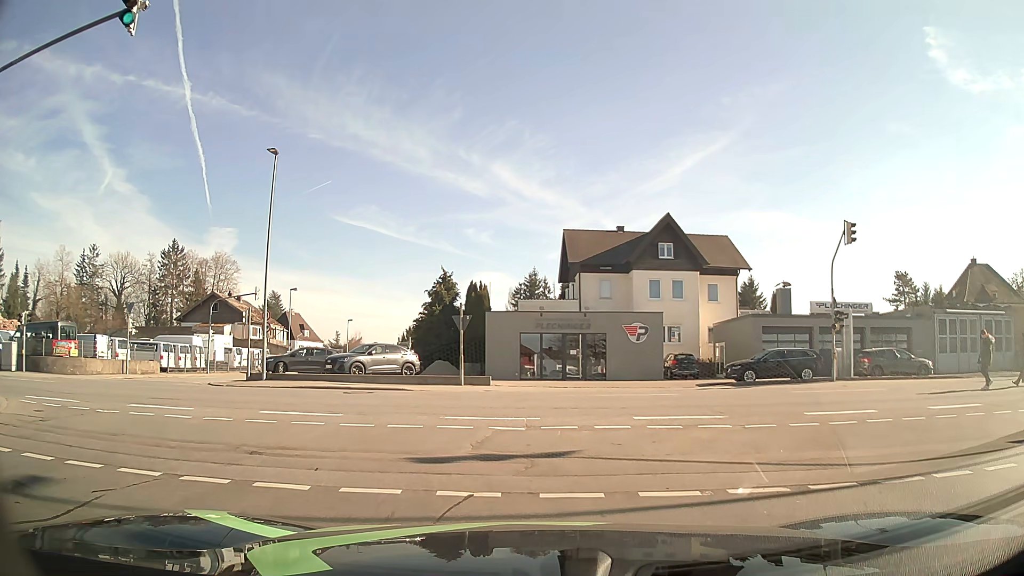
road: residential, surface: asphalt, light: Day
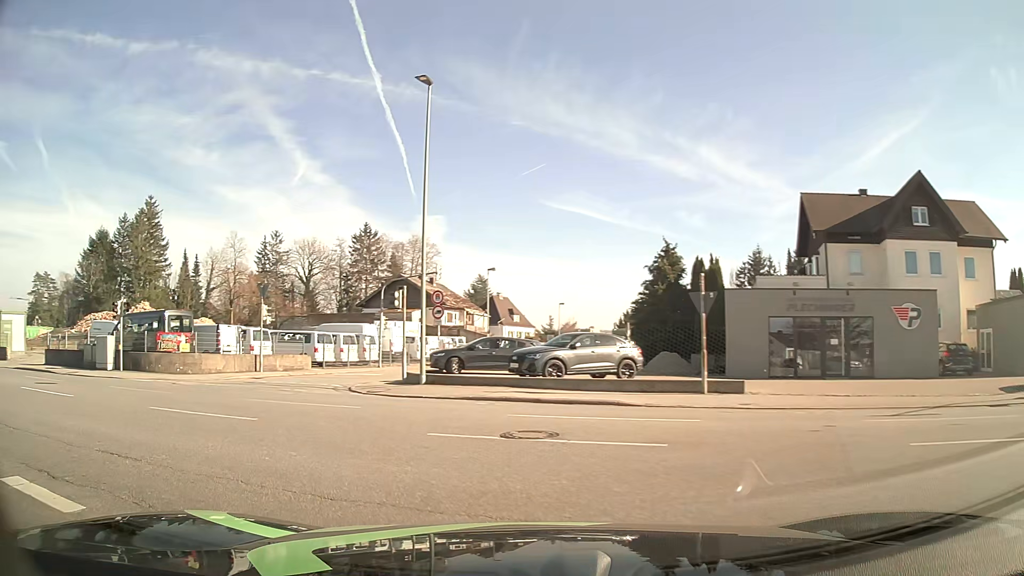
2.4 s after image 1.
(-0.9, +8.7) m; -18°
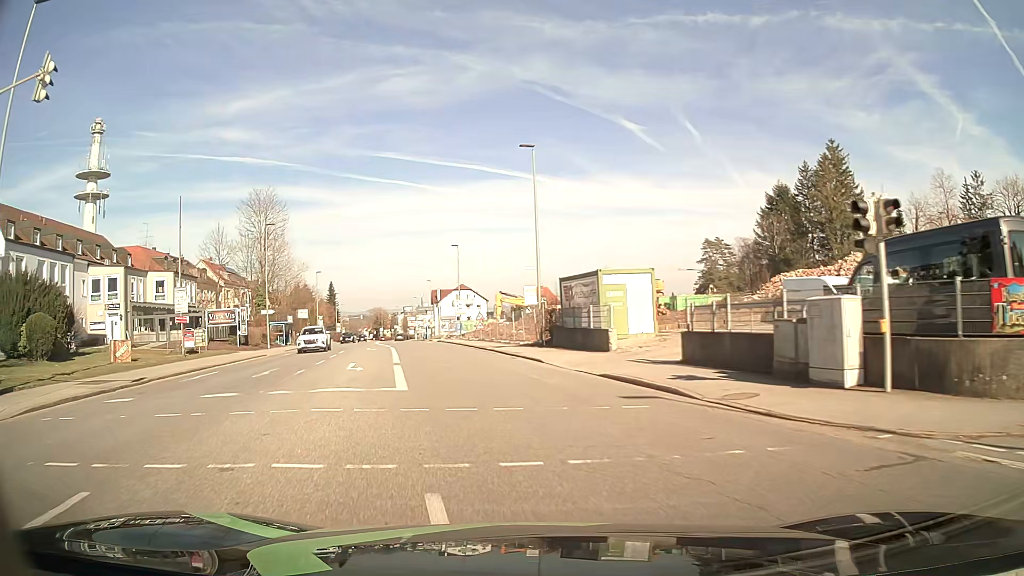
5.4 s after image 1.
(-11.1, +16.9) m; -59°
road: tertiary
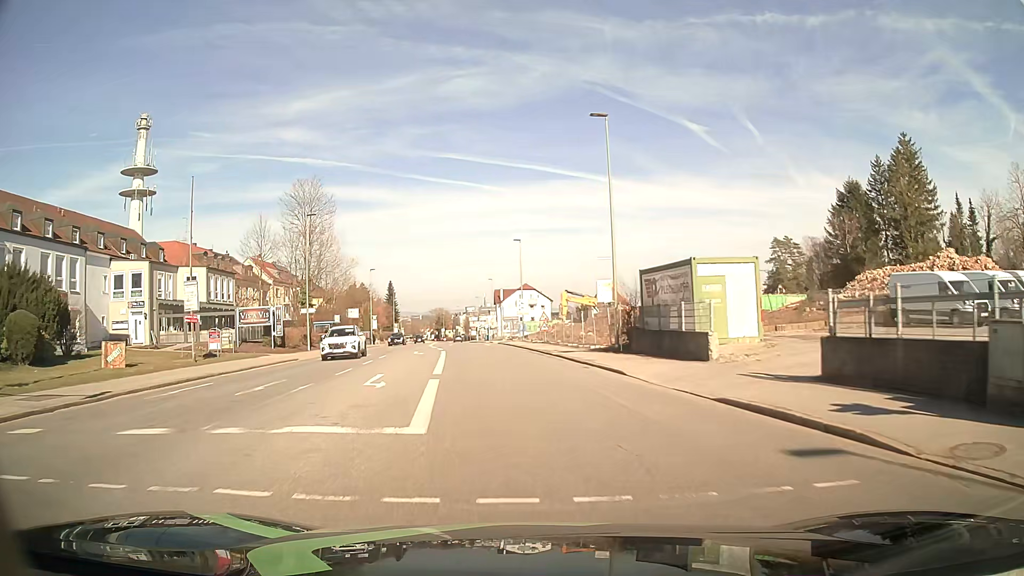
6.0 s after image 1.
(-0.3, +5.5) m; -6°
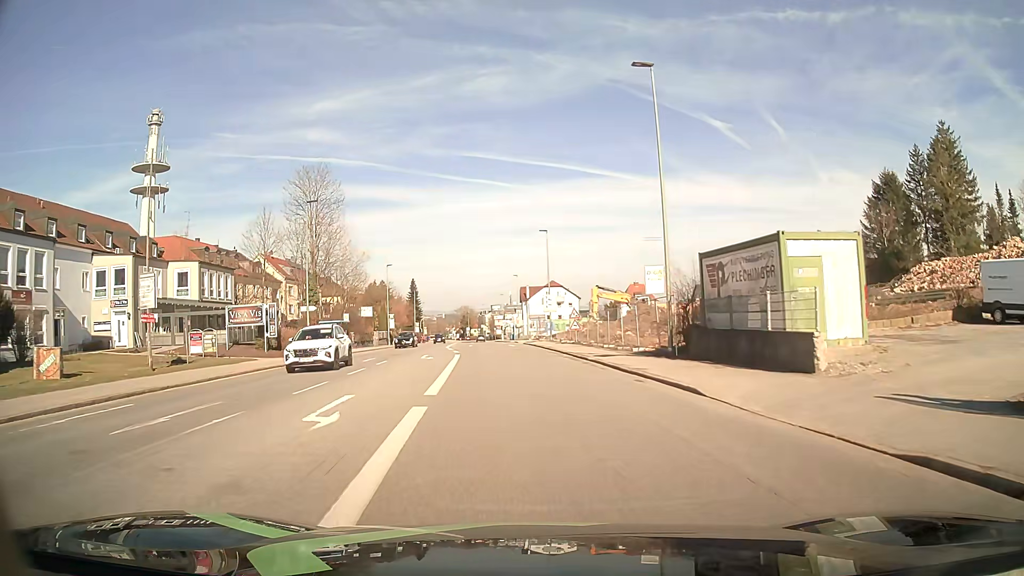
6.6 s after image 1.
(-0.1, +5.9) m; -2°
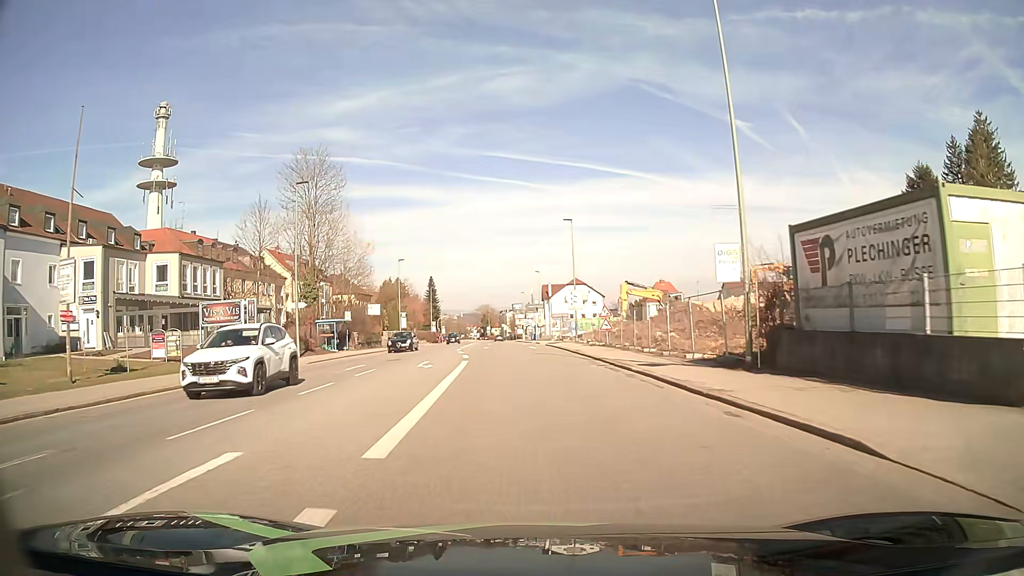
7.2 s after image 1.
(-0.1, +6.3) m; -2°
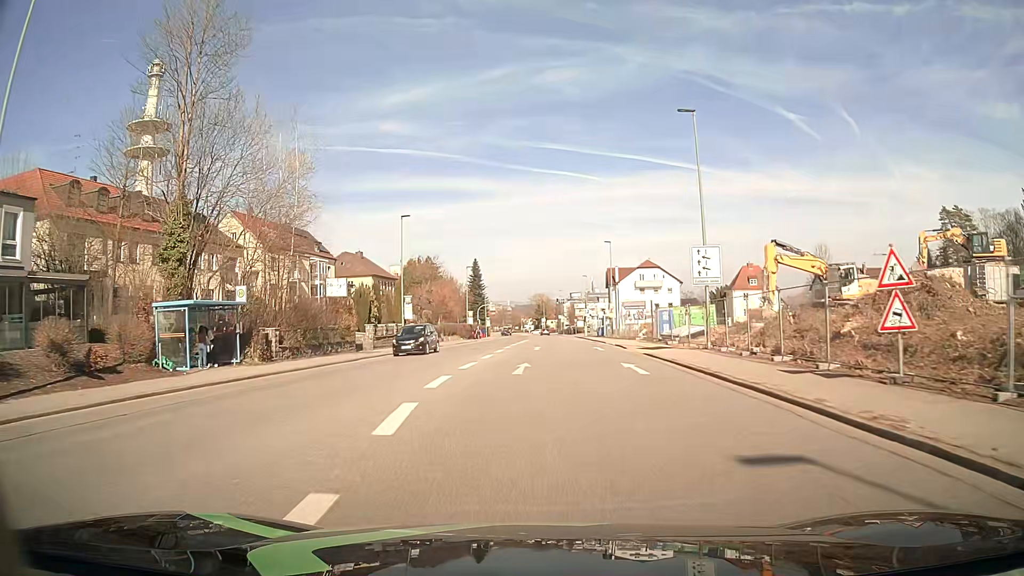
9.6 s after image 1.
(-1.3, +28.4) m; -5°
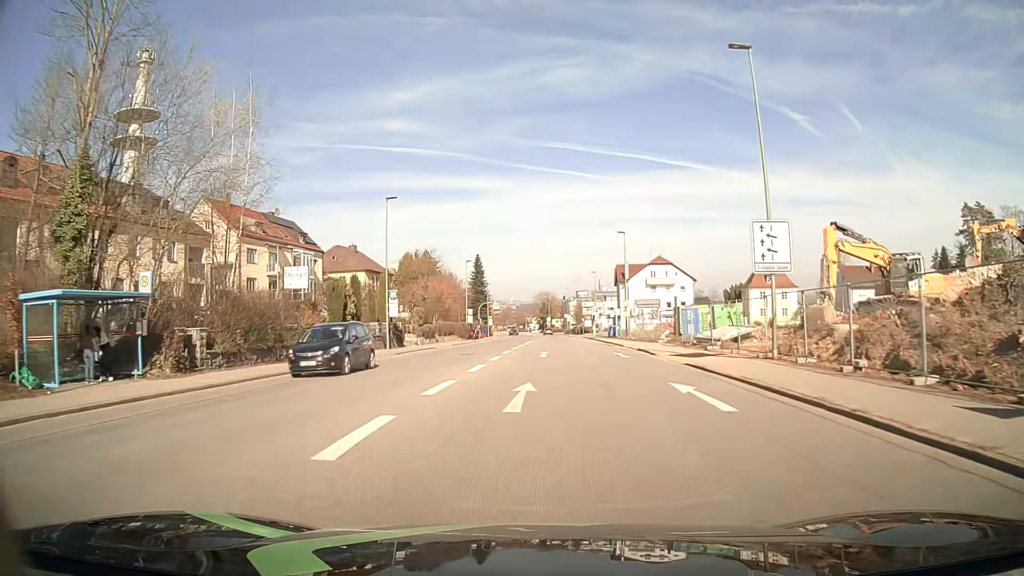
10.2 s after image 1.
(-0.1, +7.4) m; -1°
(0, +10) (0, +20) (+1, +30) (+1, +40) (+2, +50) (+2, +60) (+2, +70) (+3, +80) (+3, +90) (+4, +100) m
